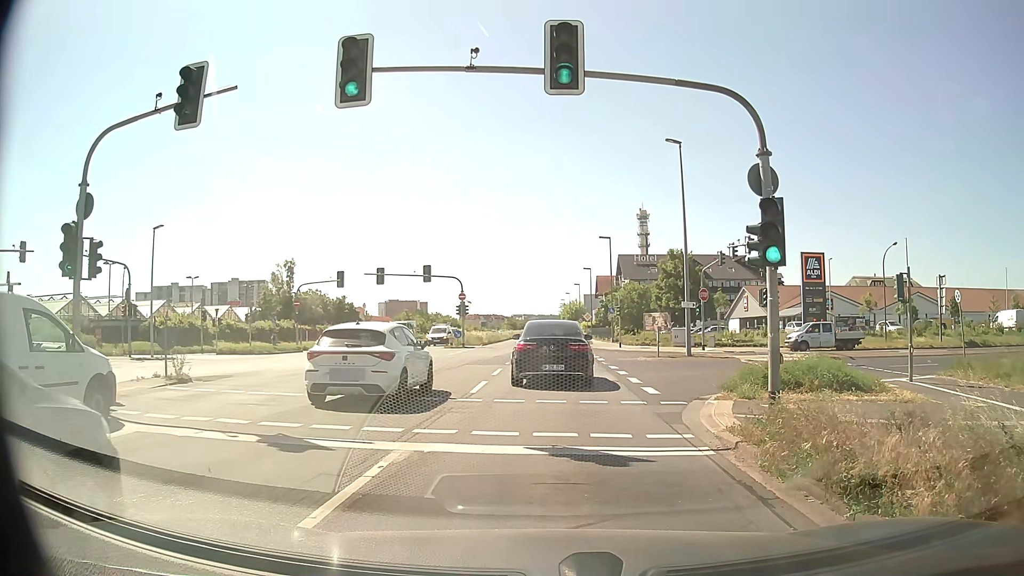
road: primary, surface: asphalt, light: Day
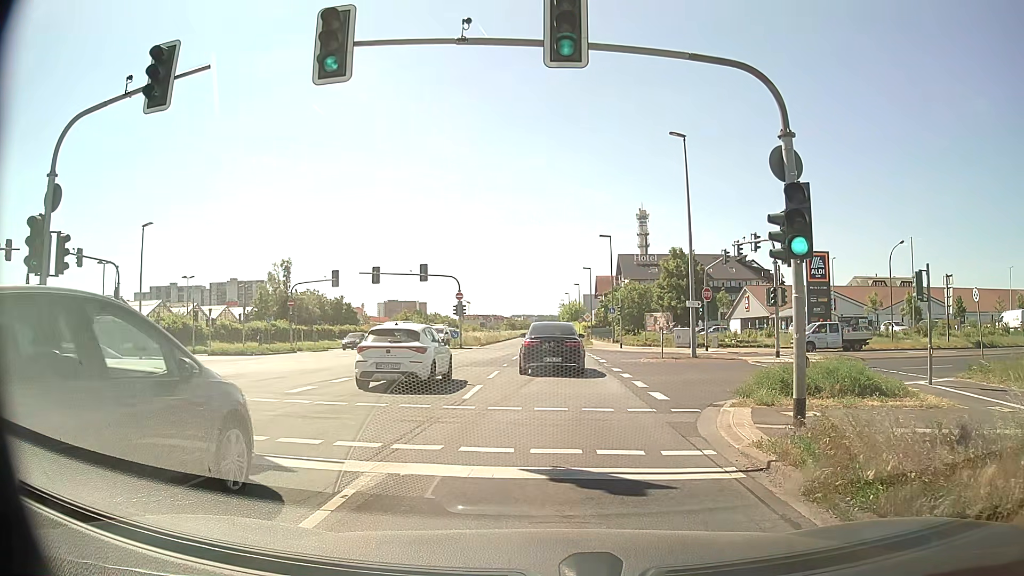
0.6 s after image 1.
(0.0, +1.3) m; +2°
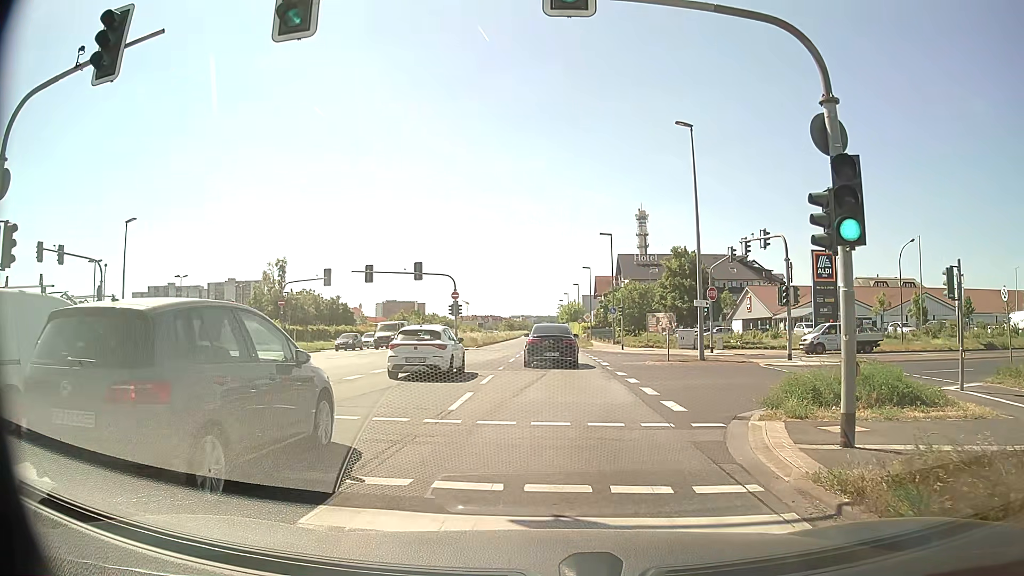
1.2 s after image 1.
(0.0, +1.9) m; -1°
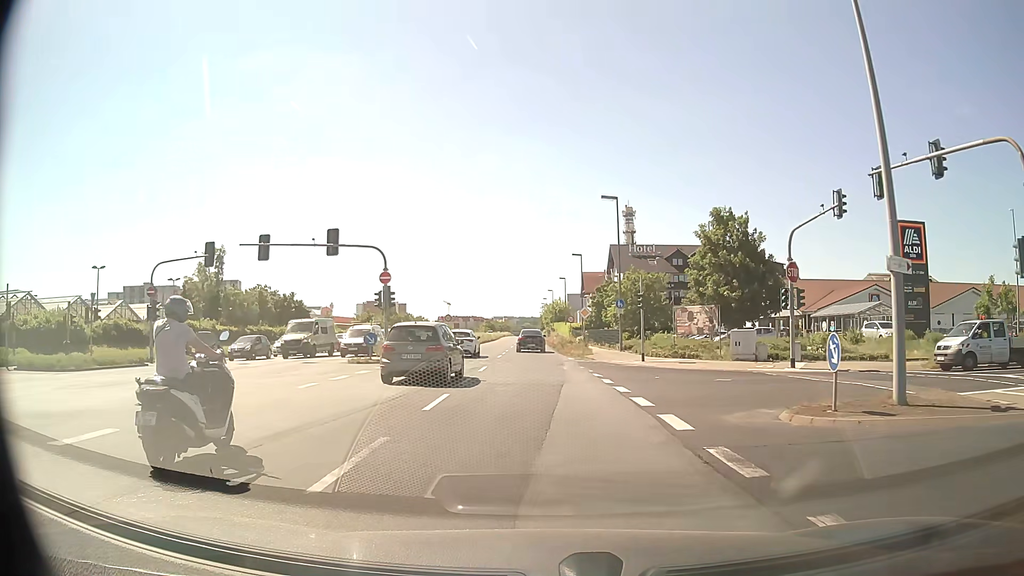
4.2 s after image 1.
(+0.5, +18.2) m; +2°
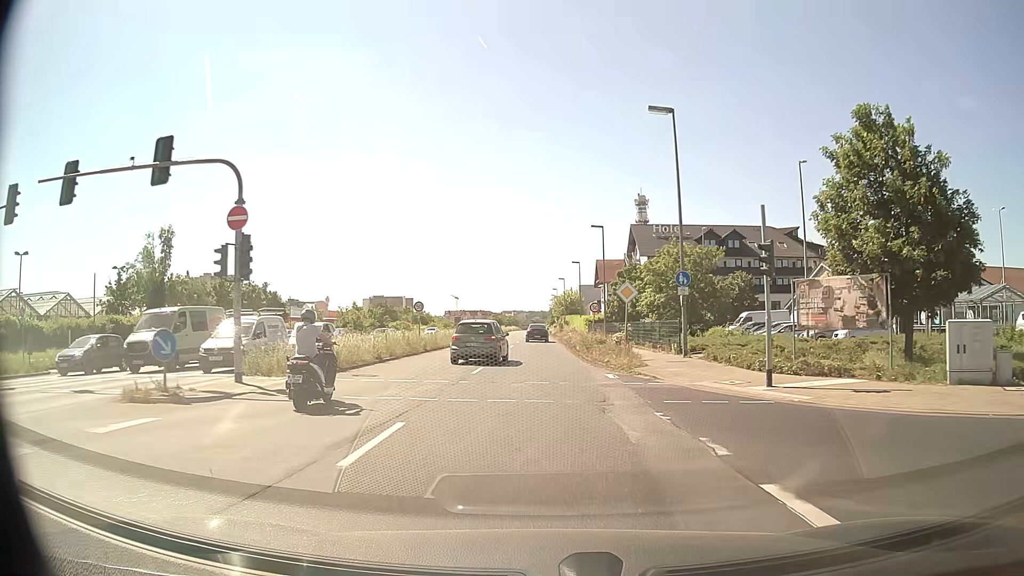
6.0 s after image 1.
(-0.1, +17.5) m; 0°
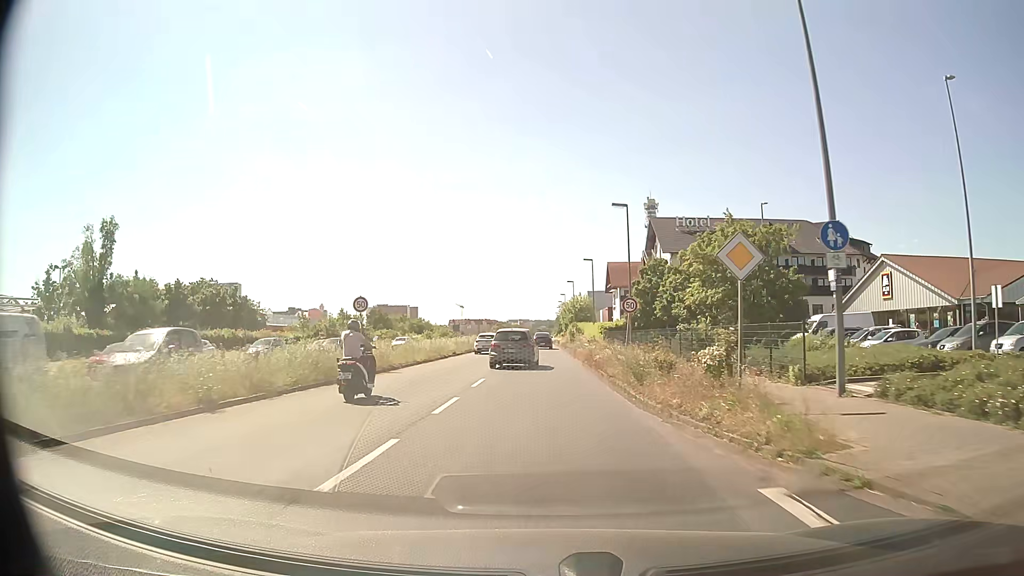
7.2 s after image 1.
(-0.1, +14.0) m; -1°
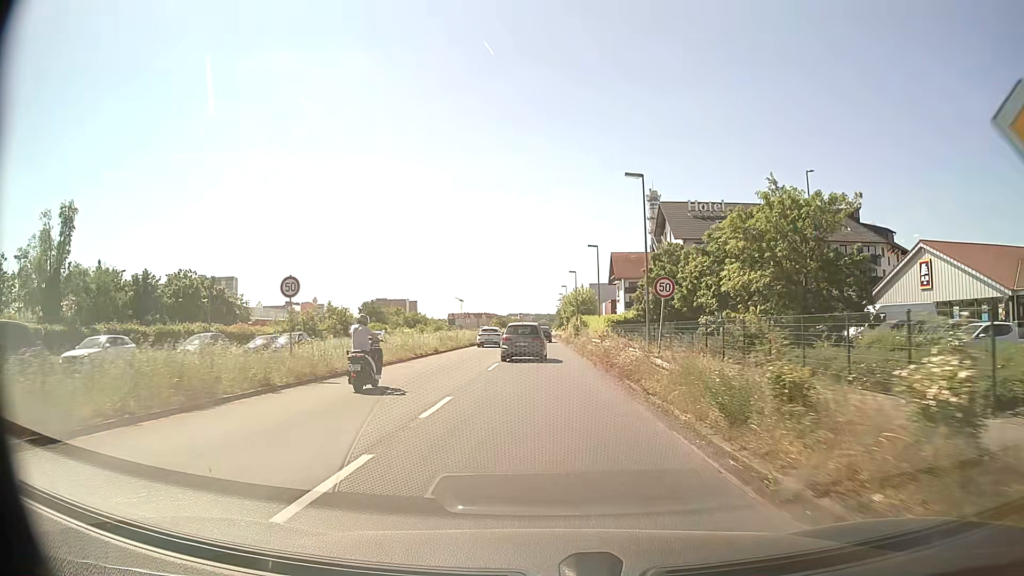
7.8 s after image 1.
(0.0, +7.5) m; 0°
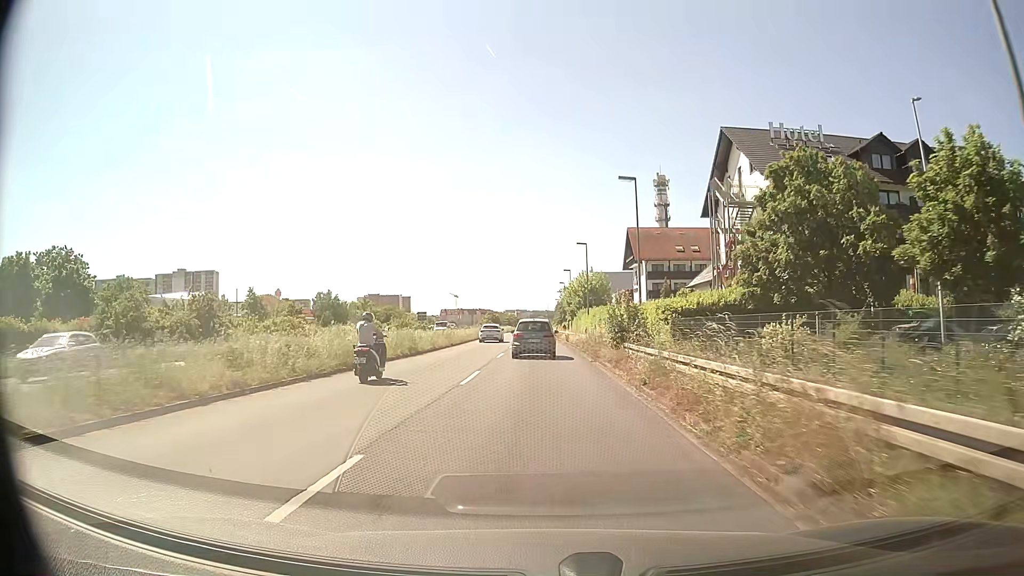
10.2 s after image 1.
(+0.1, +32.0) m; 0°
(0, +10) (0, +20) (0, +30) (0, +40) (0, +50) (-1, +60) (-1, +70) (-1, +80) (-1, +90) (-1, +100) m
